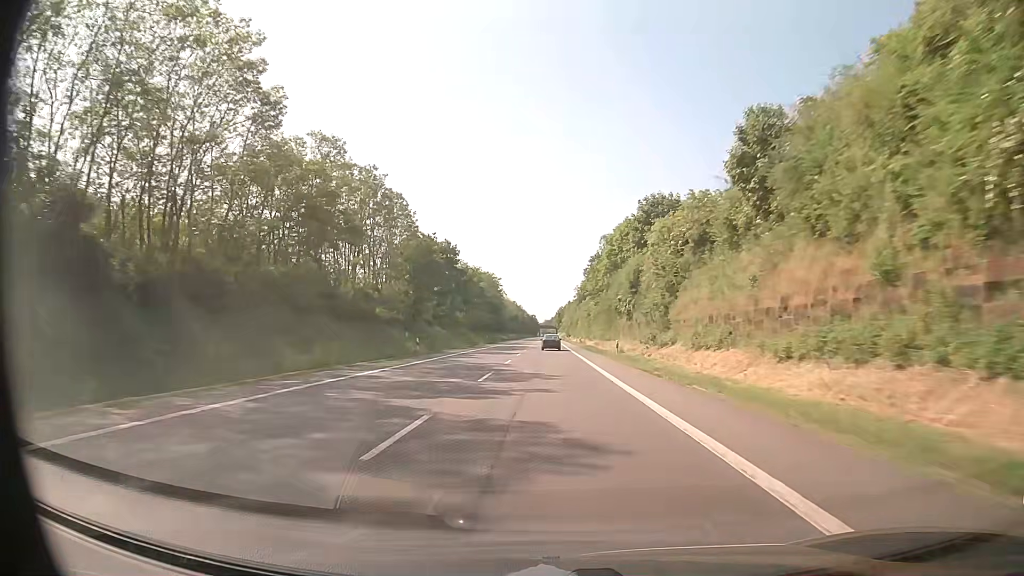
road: primary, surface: asphalt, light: Day
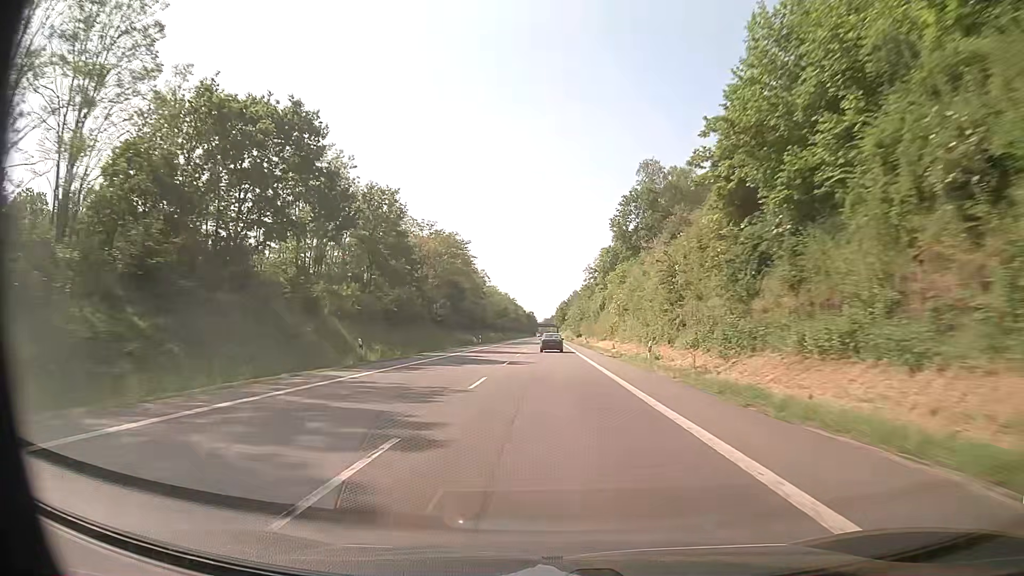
(-0.1, +62.3) m; 0°
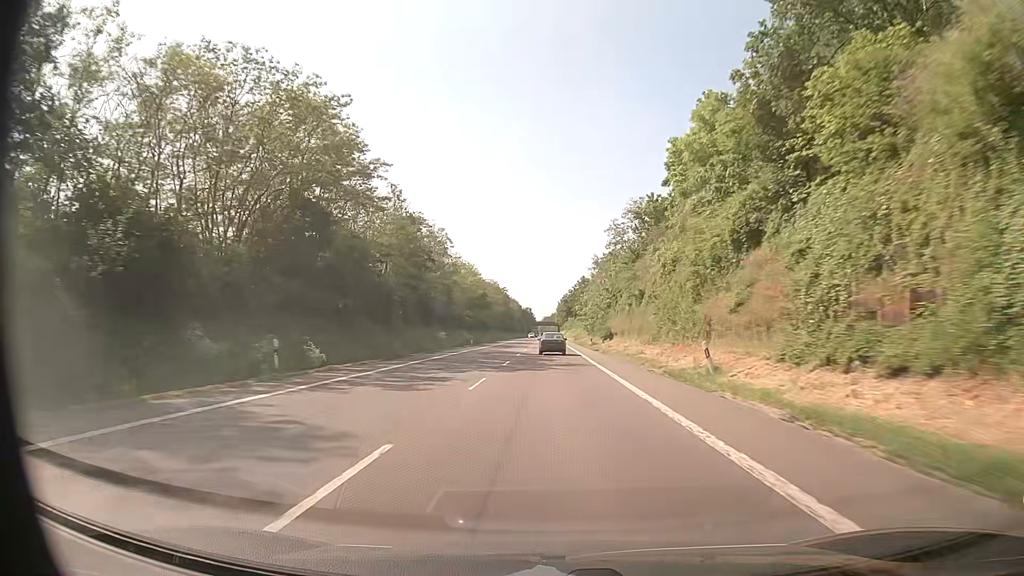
(+0.1, +60.2) m; 0°
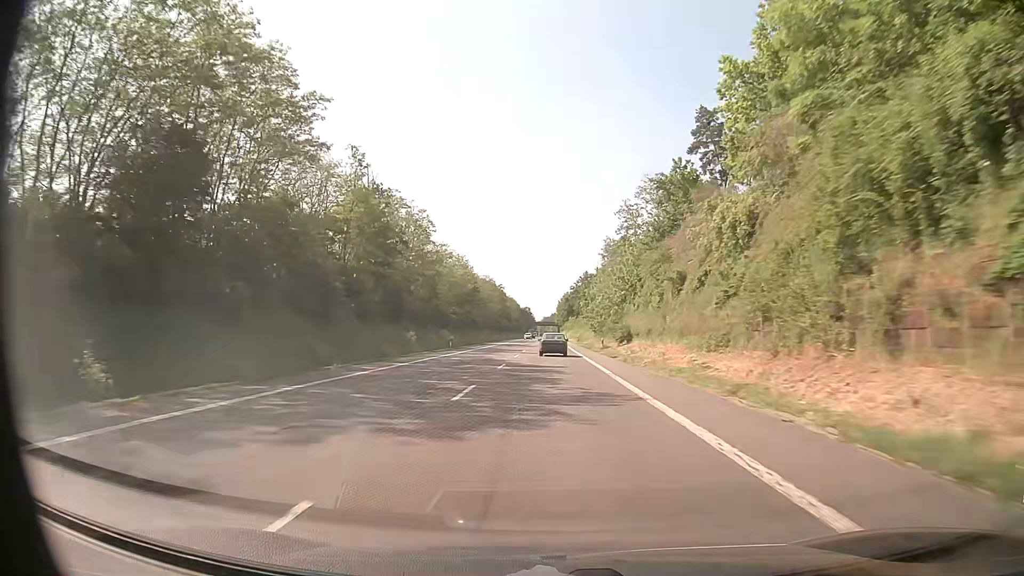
(0.0, +14.7) m; 0°
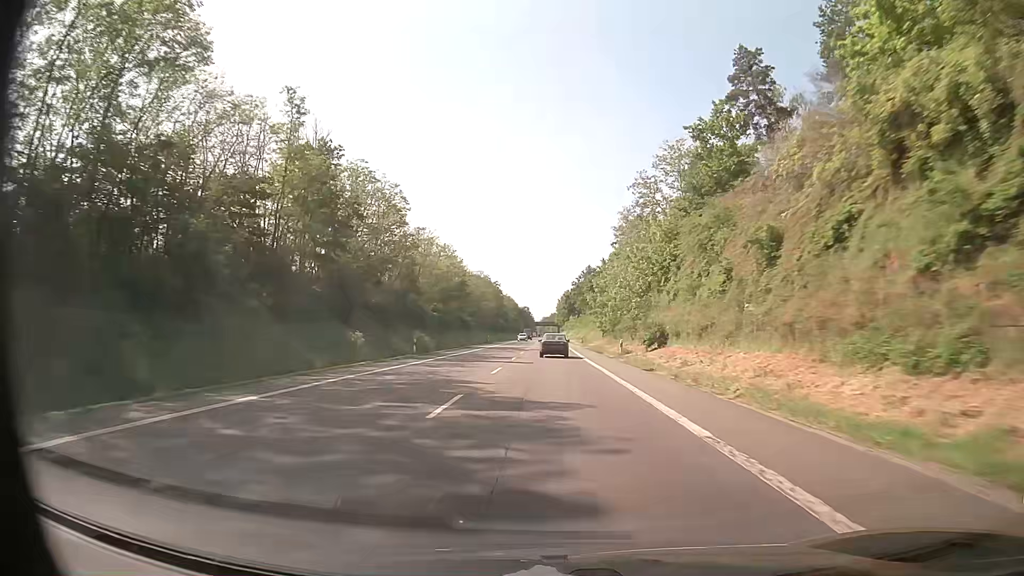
(+0.1, +14.6) m; 0°
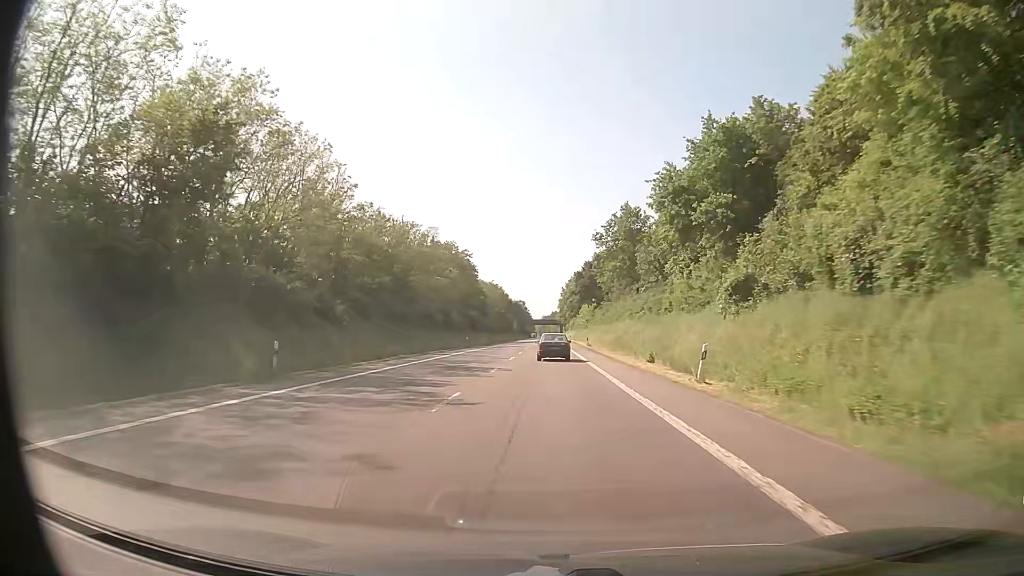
(+0.4, +70.8) m; 0°
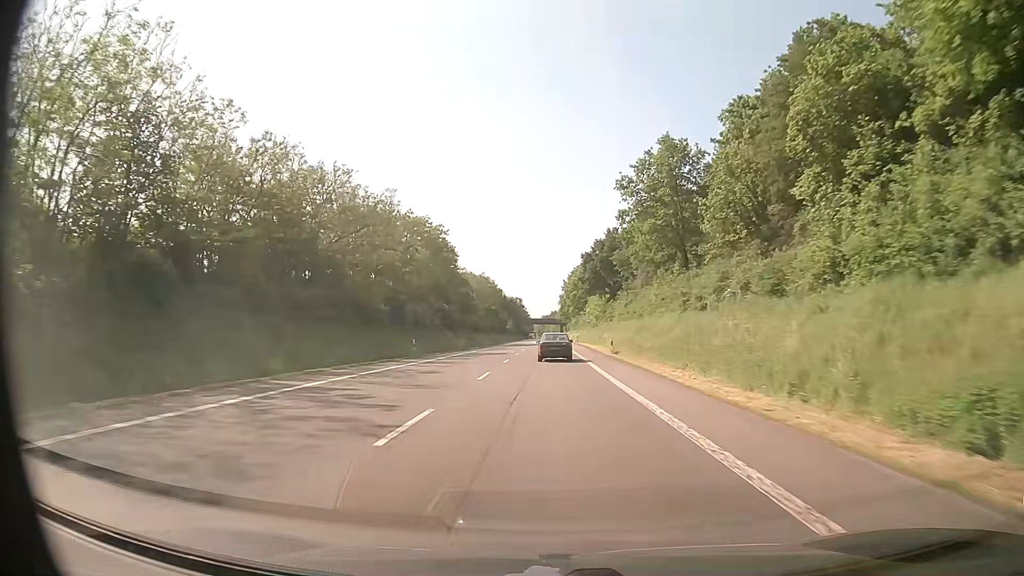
(-0.1, +27.3) m; 0°
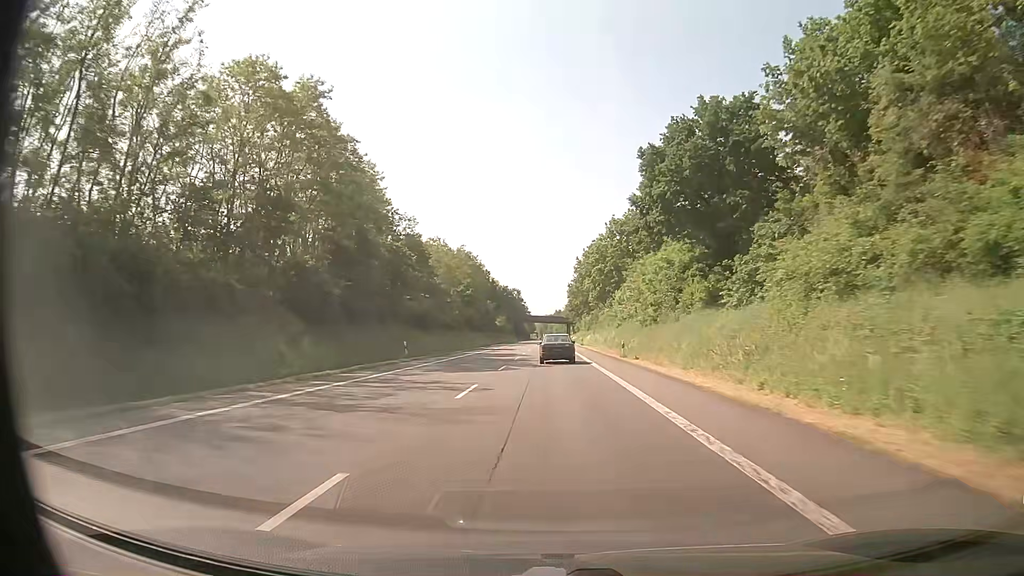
(-0.3, +53.2) m; 0°
(0, +10) (0, +20) (0, +30) (0, +40) (0, +50) (0, +60) (0, +70) (0, +80) (0, +90) (0, +100) m
